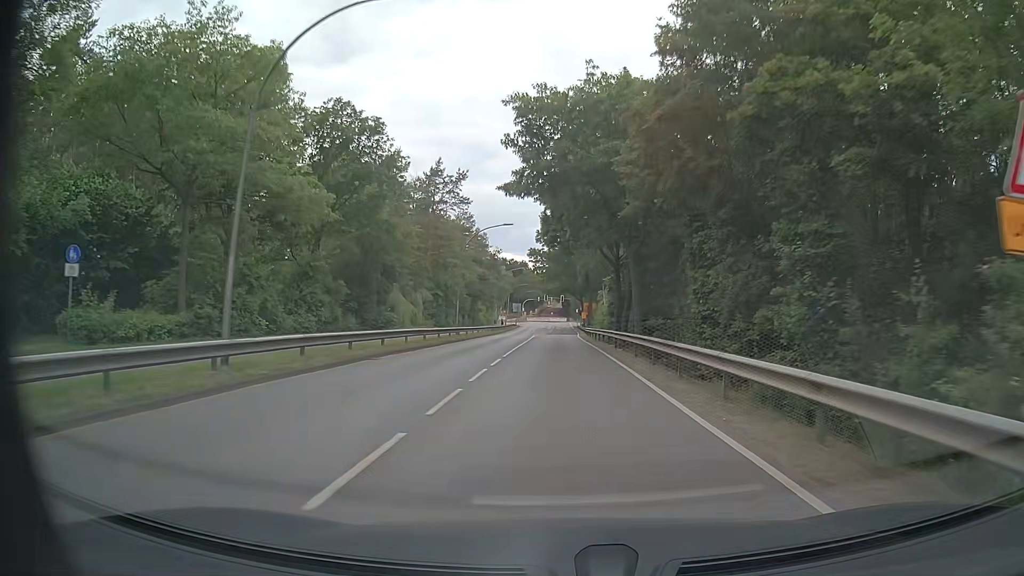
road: unclassified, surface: asphalt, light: Day
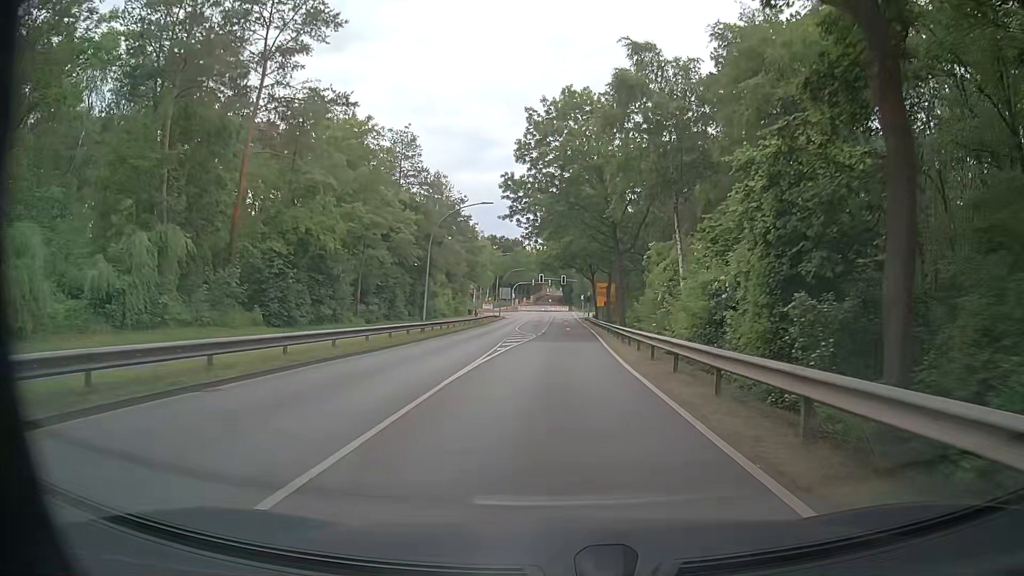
(-0.1, +40.3) m; 0°
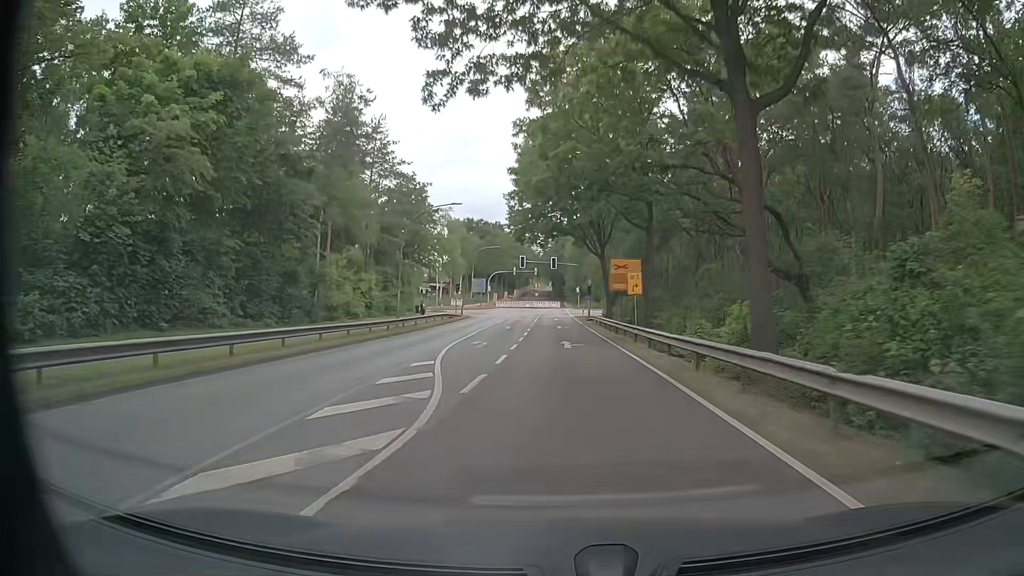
(+0.1, +32.1) m; 0°
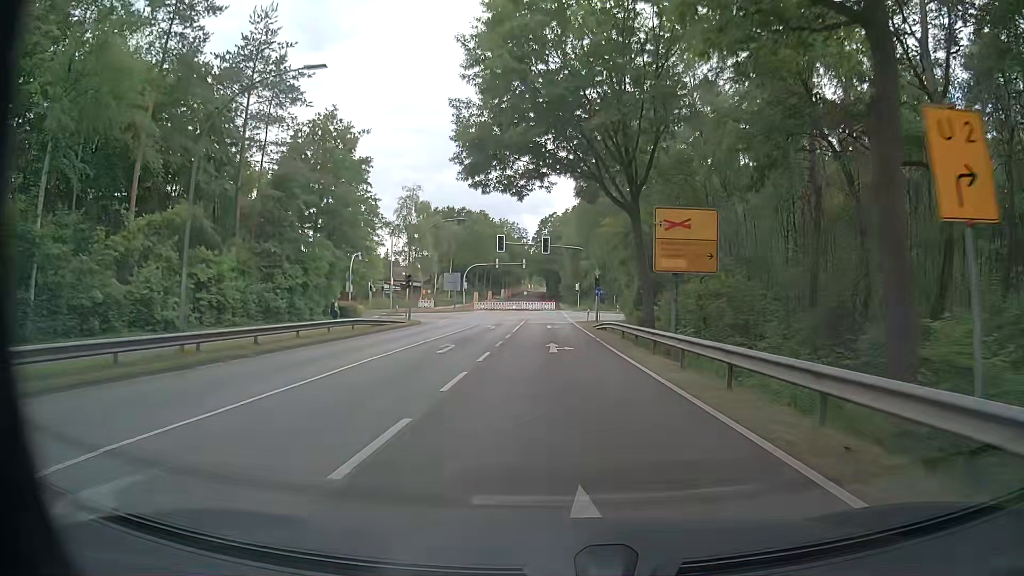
(+0.3, +23.8) m; +1°
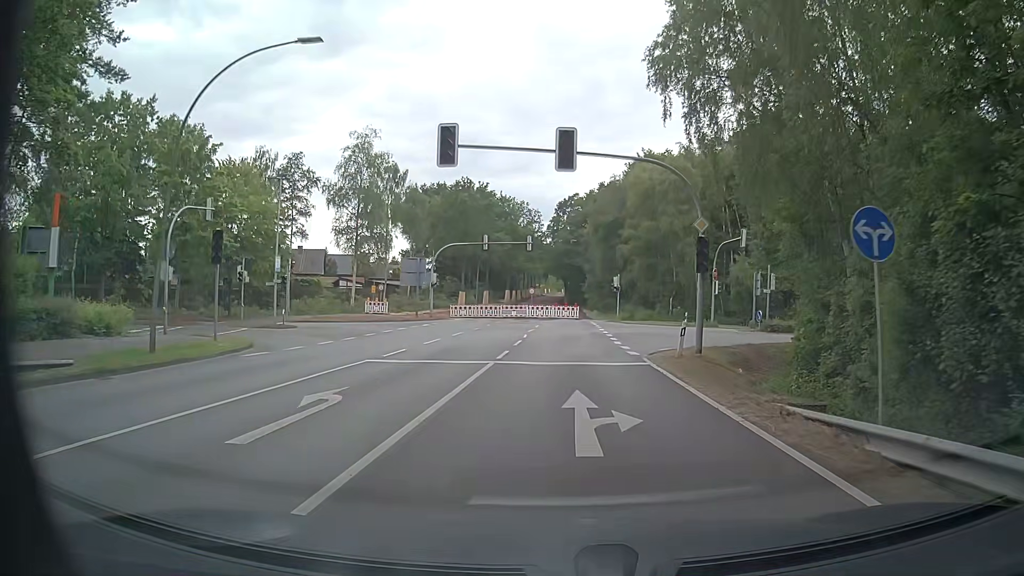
(-0.5, +33.9) m; -2°
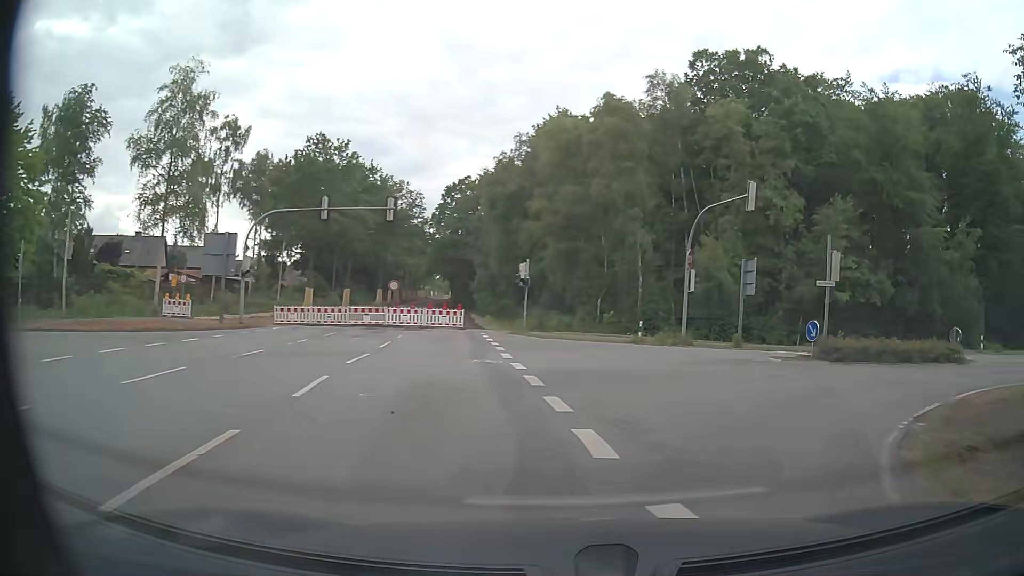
(+0.7, +19.3) m; +9°
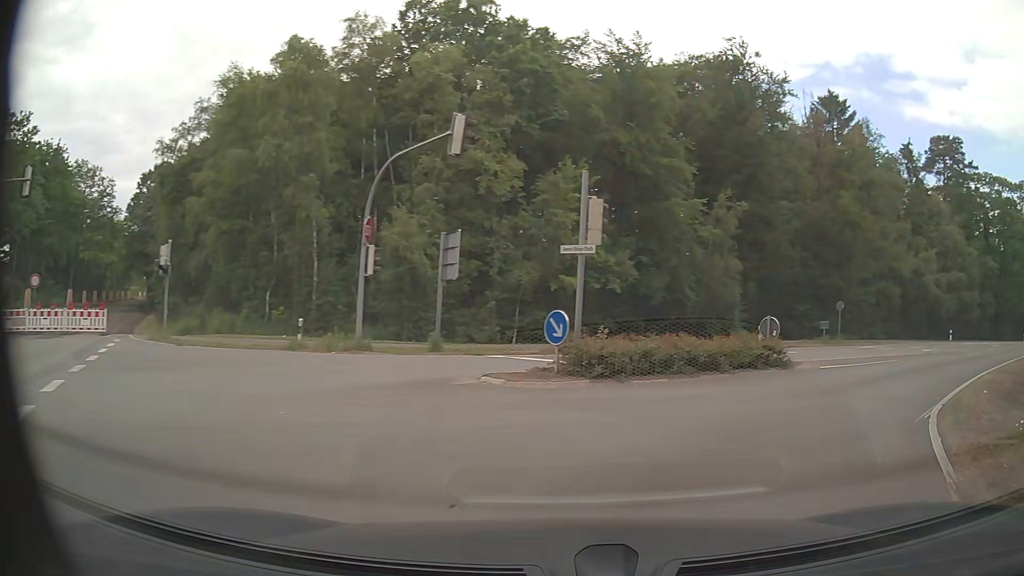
(+1.8, +8.4) m; +24°
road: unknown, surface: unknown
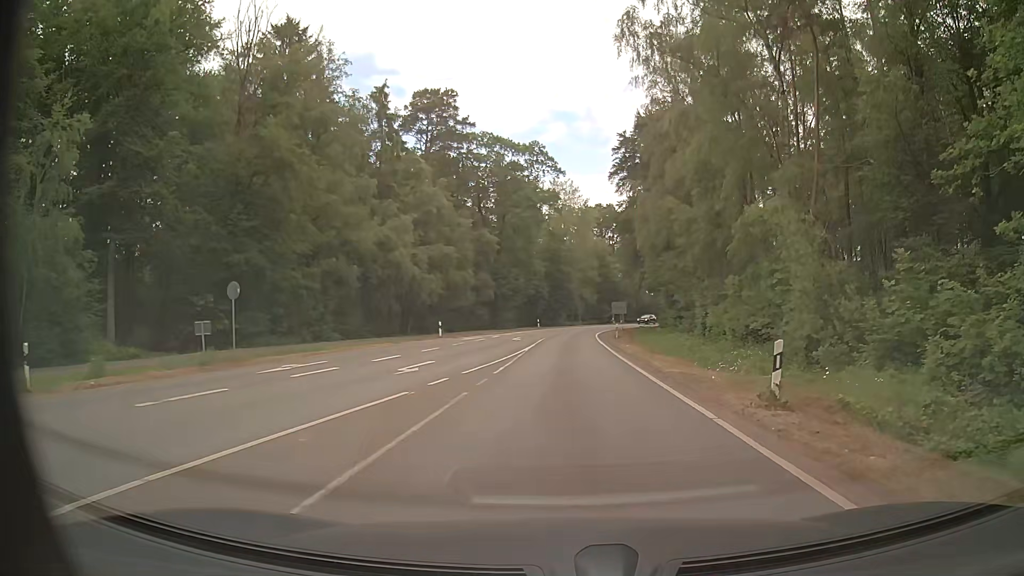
(+9.8, +18.0) m; +48°
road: unclassified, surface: asphalt
(0, +10) (0, +20) (0, +30) (+1, +40) (+1, +50) (+1, +60) (+2, +70) (+4, +80) (+6, +90) (+9, +99) m
